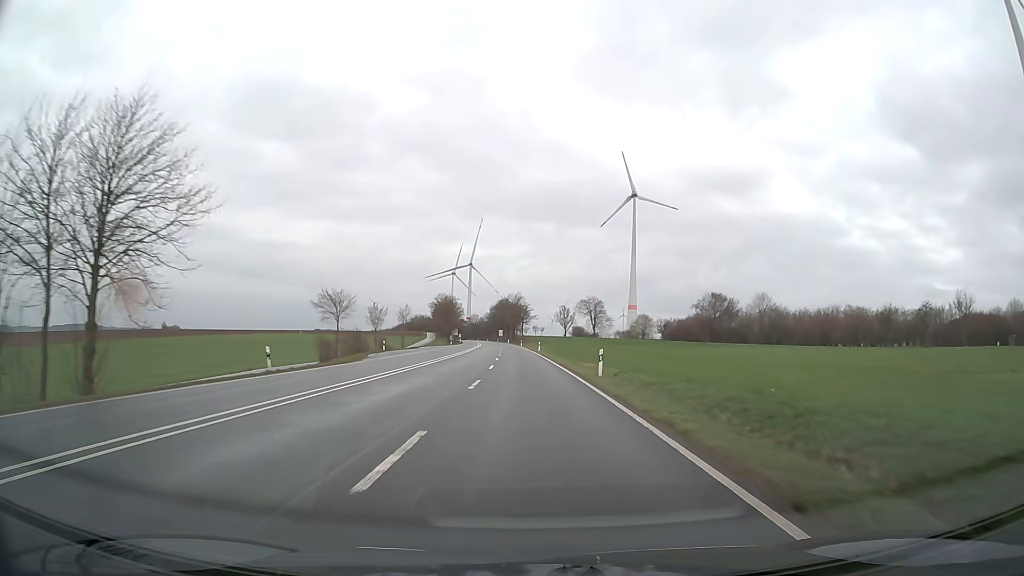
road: primary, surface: asphalt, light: Day
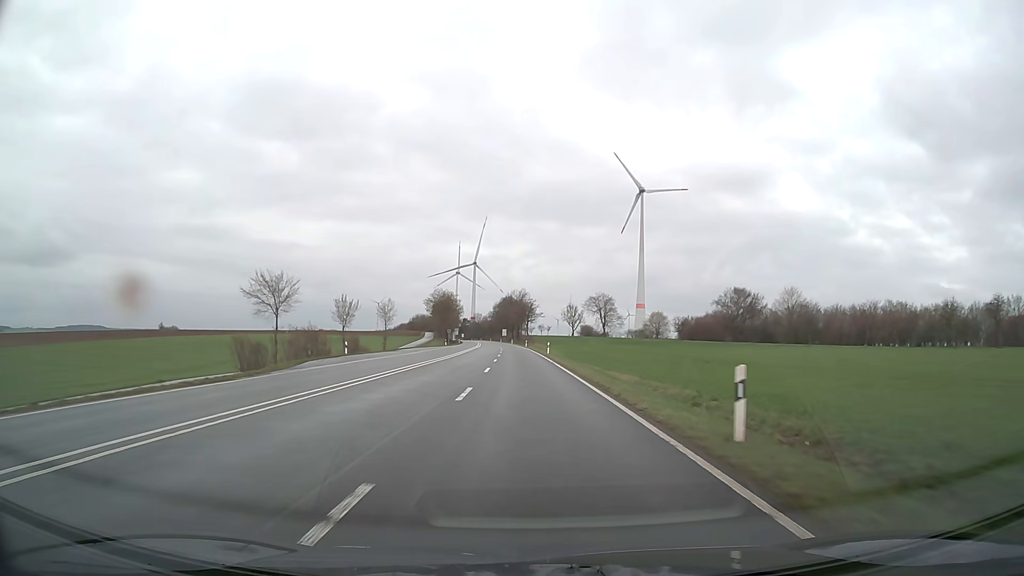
(-0.1, +15.9) m; 0°
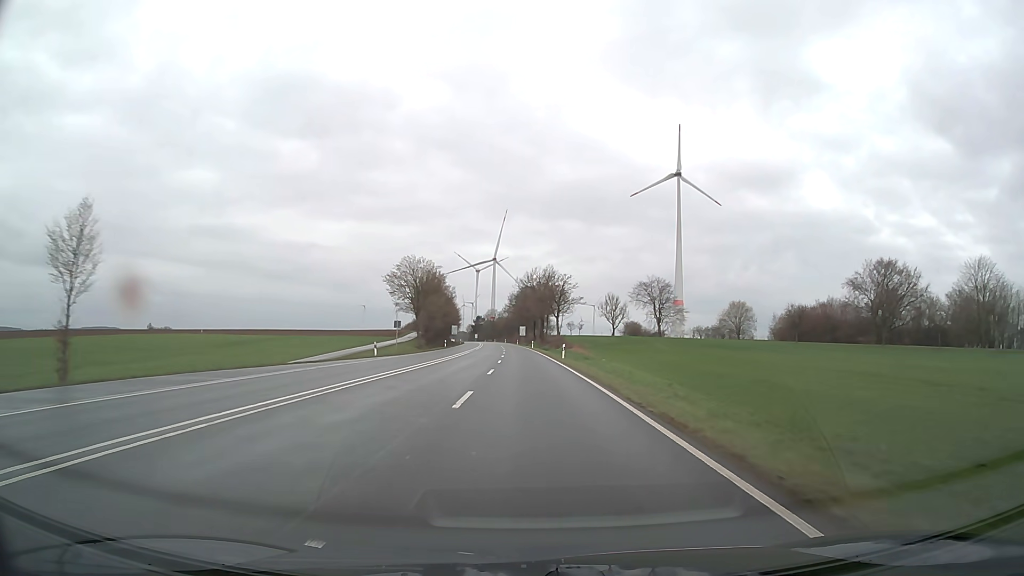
(-1.2, +63.4) m; -2°
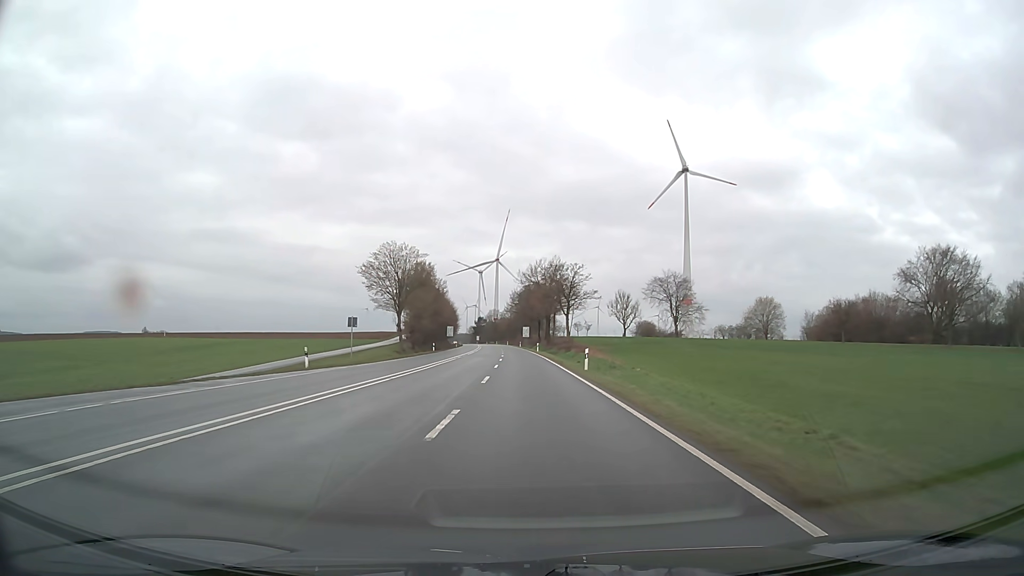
(0.0, +15.8) m; 0°
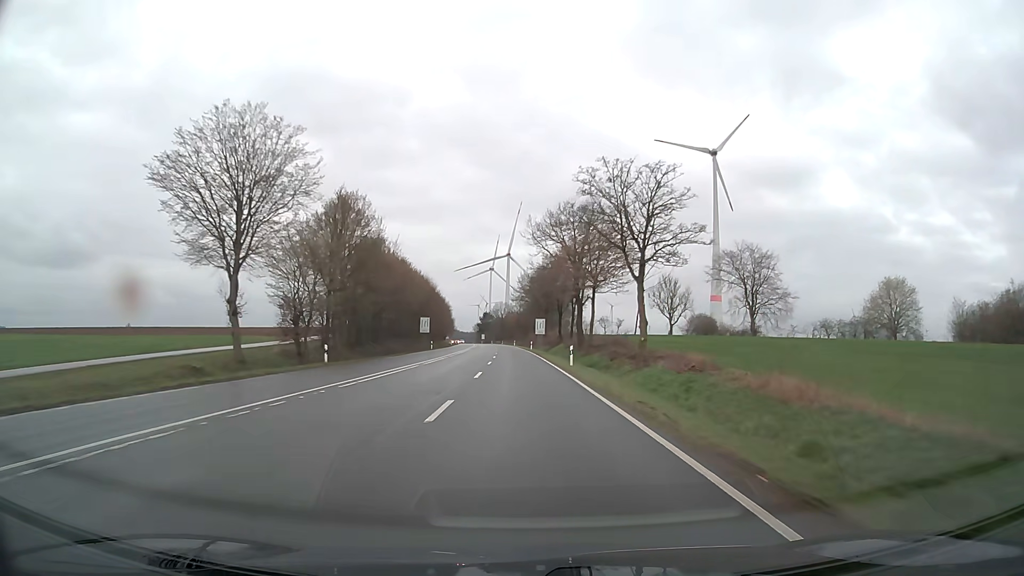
(-0.4, +47.5) m; -1°
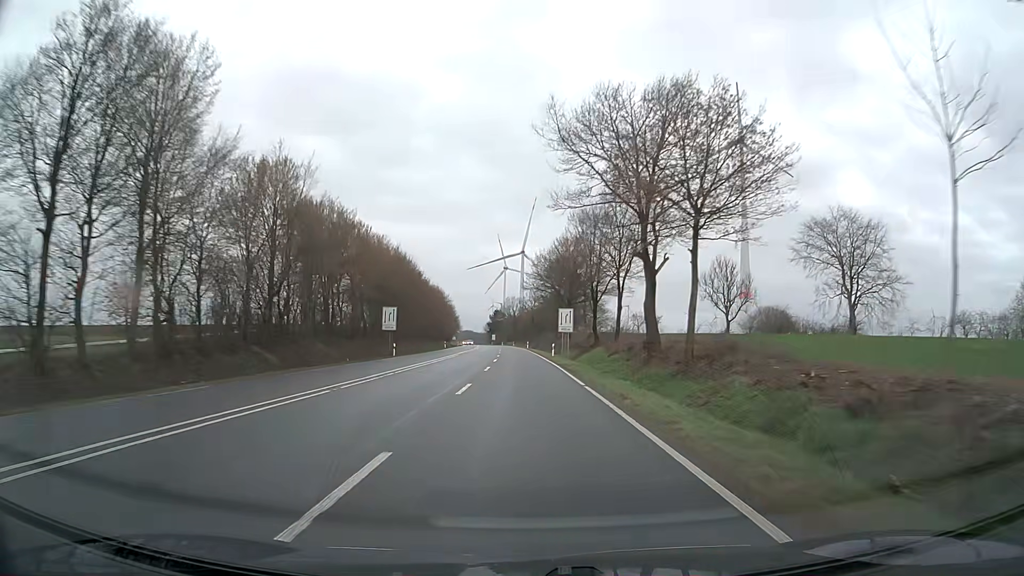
(-0.3, +31.7) m; -1°
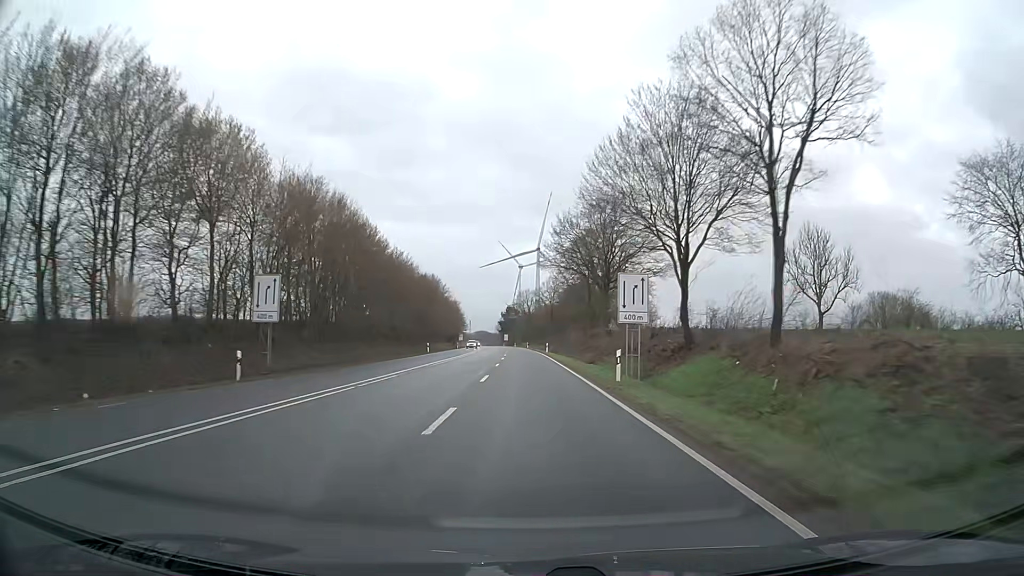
(-0.4, +31.7) m; -1°
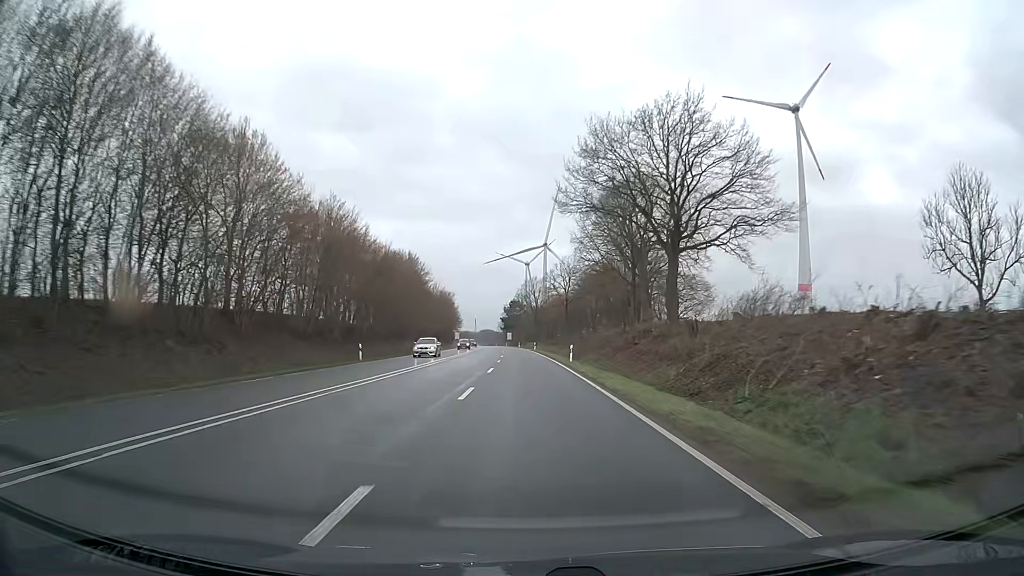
(-0.3, +31.7) m; -1°
(0, +10) (0, +20) (0, +30) (0, +40) (0, +50) (-1, +60) (-1, +70) (-1, +80) (-1, +90) (-2, +100) m
